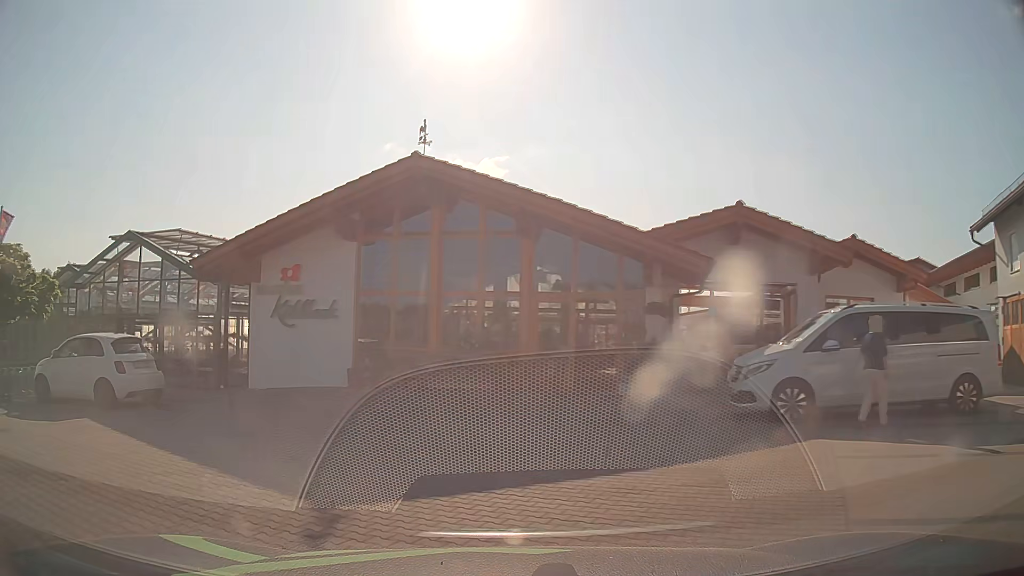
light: Day
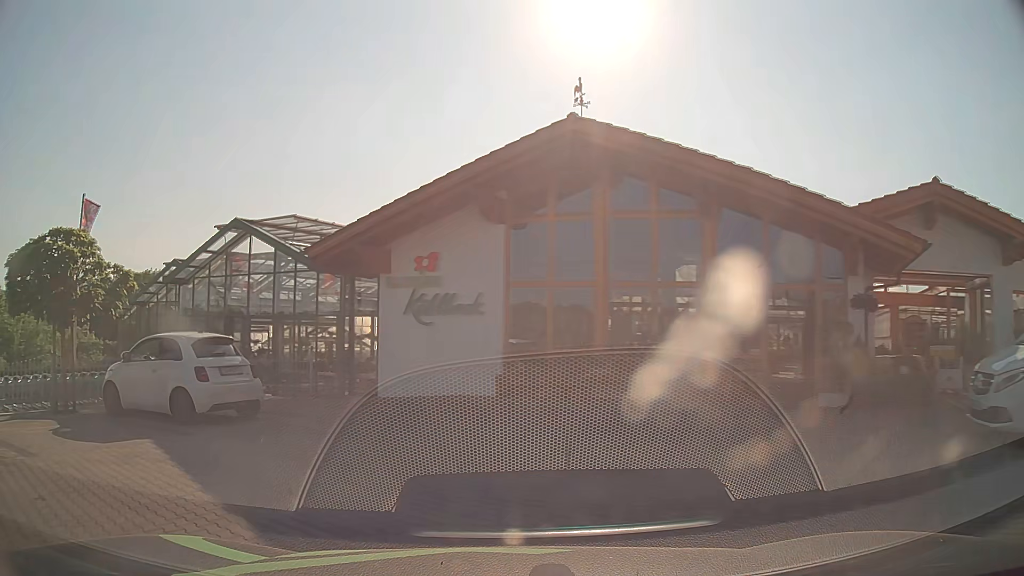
(-0.3, +2.9) m; -11°
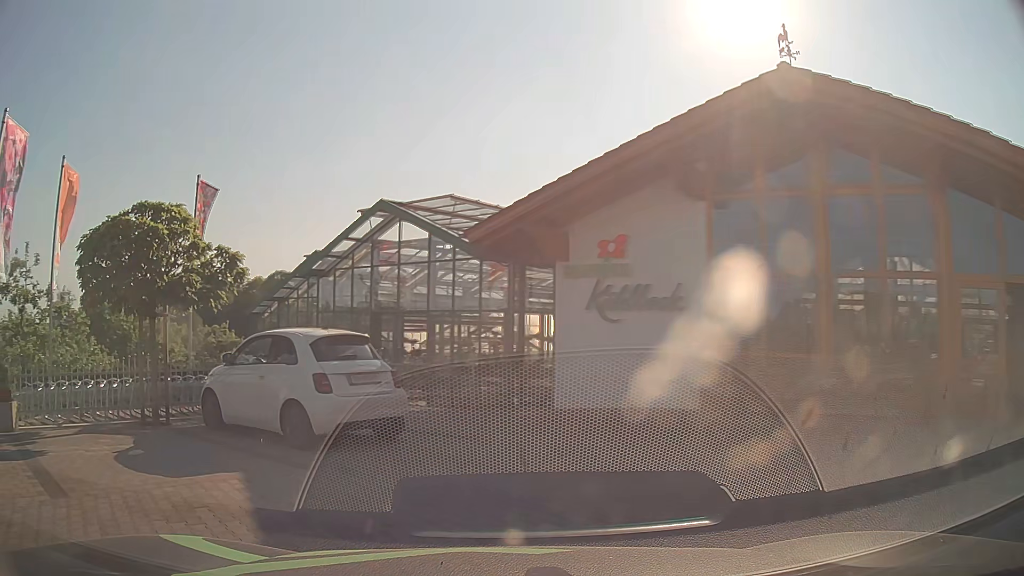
(-0.4, +2.7) m; -15°
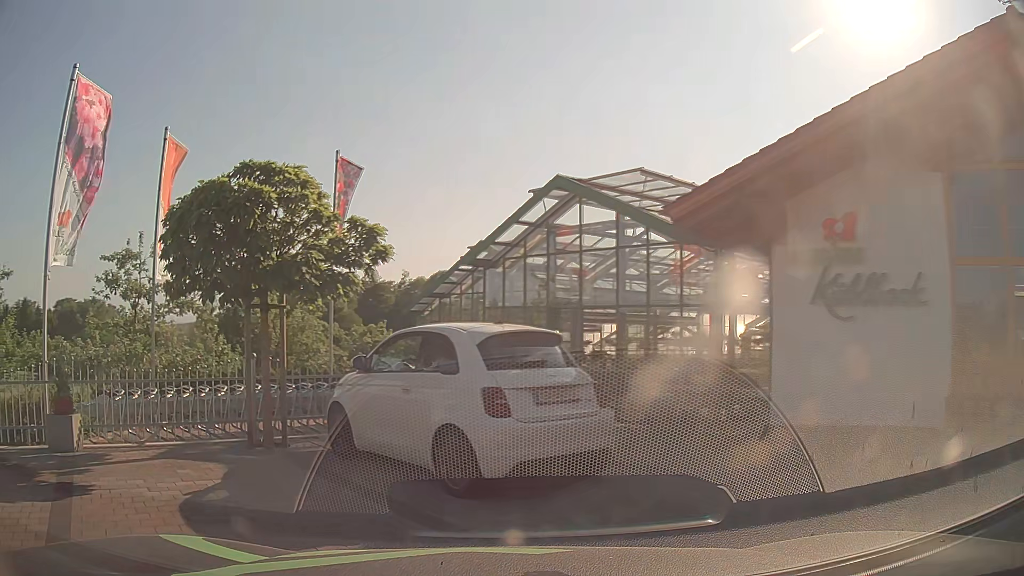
(-0.3, +2.6) m; -14°
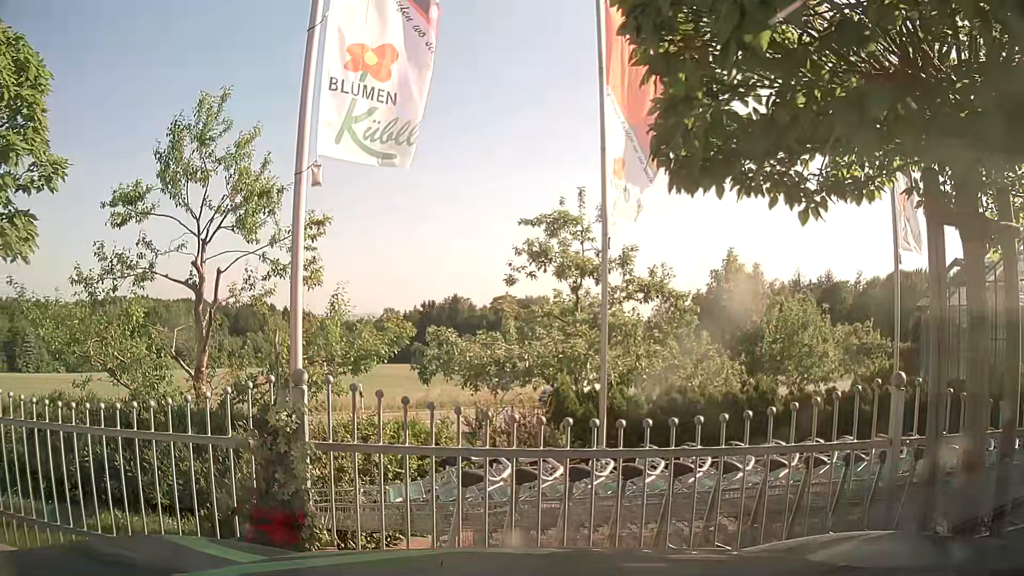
(-1.9, +5.7) m; -35°
